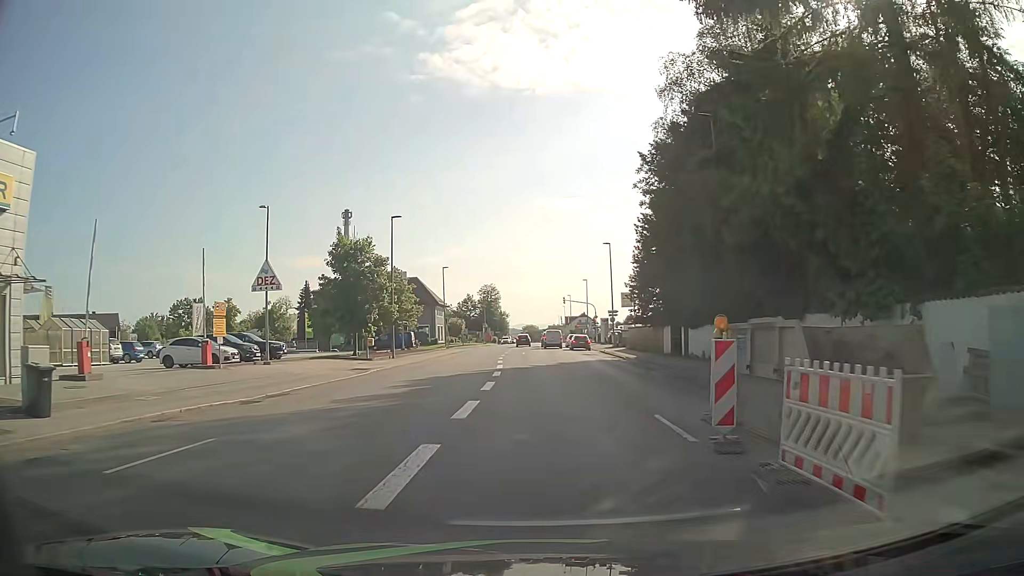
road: tertiary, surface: asphalt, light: Day
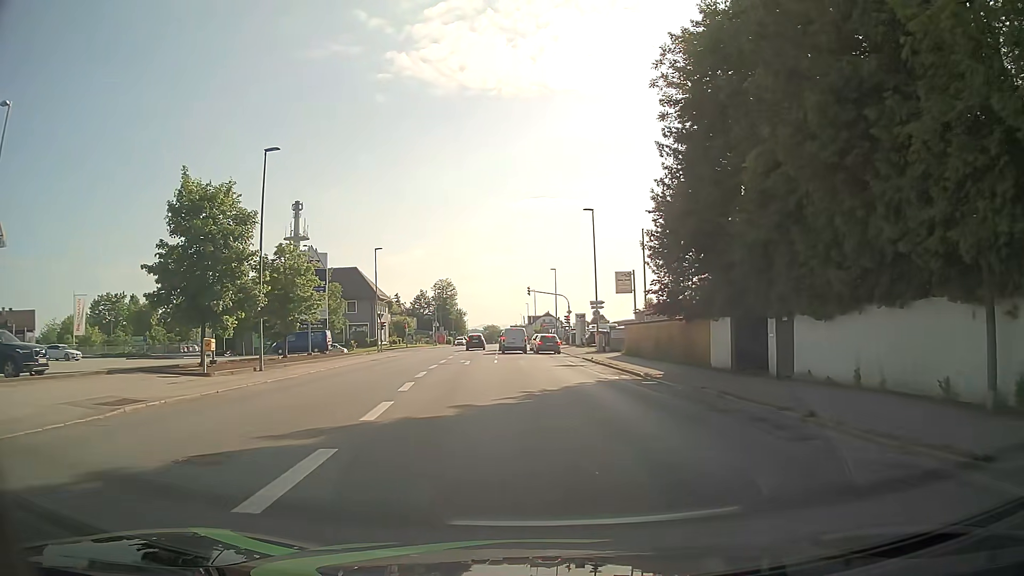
(+0.2, +18.5) m; +3°
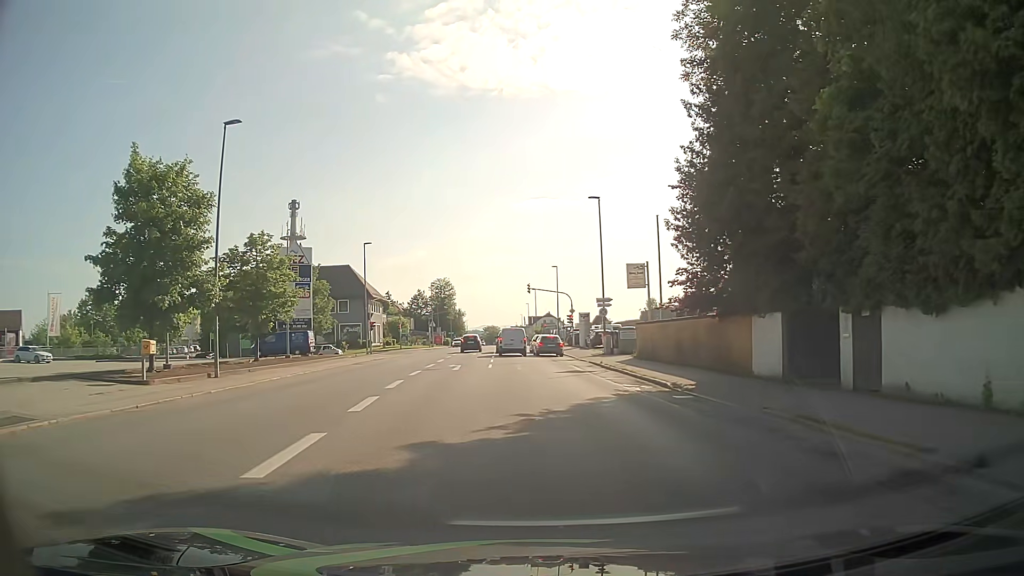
(0.0, +4.6) m; 0°
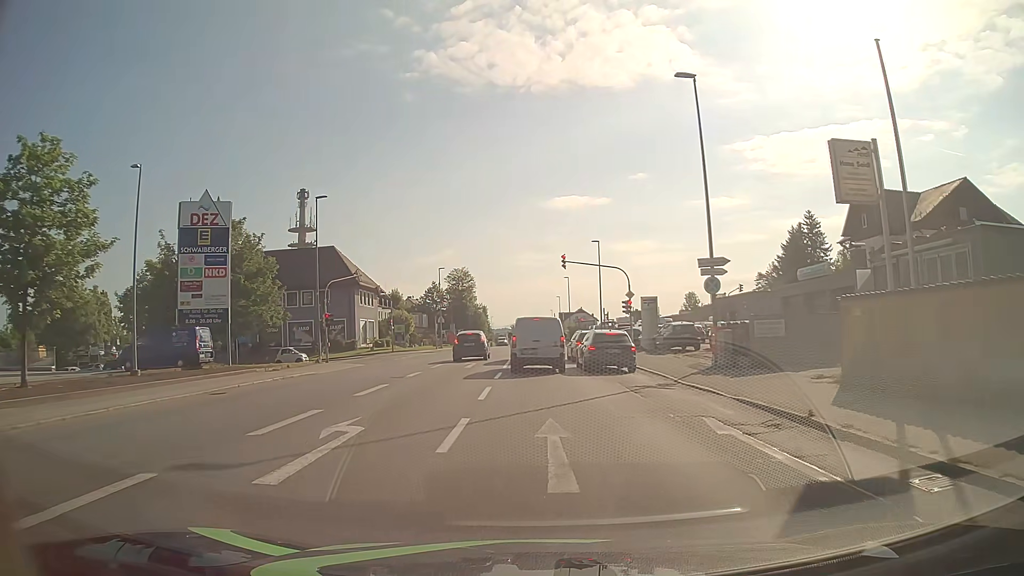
(-0.5, +21.2) m; -2°
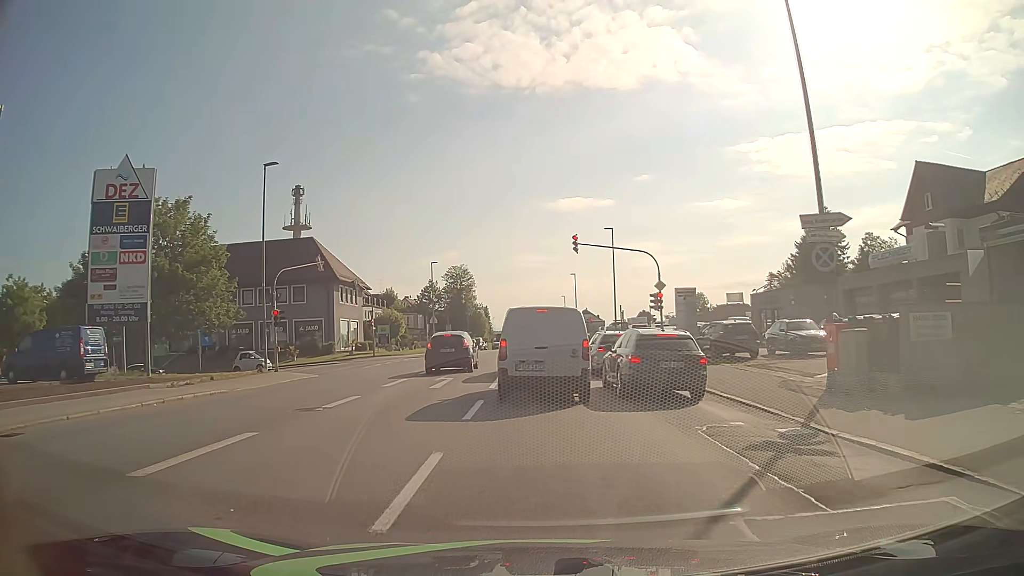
(0.0, +8.8) m; 0°
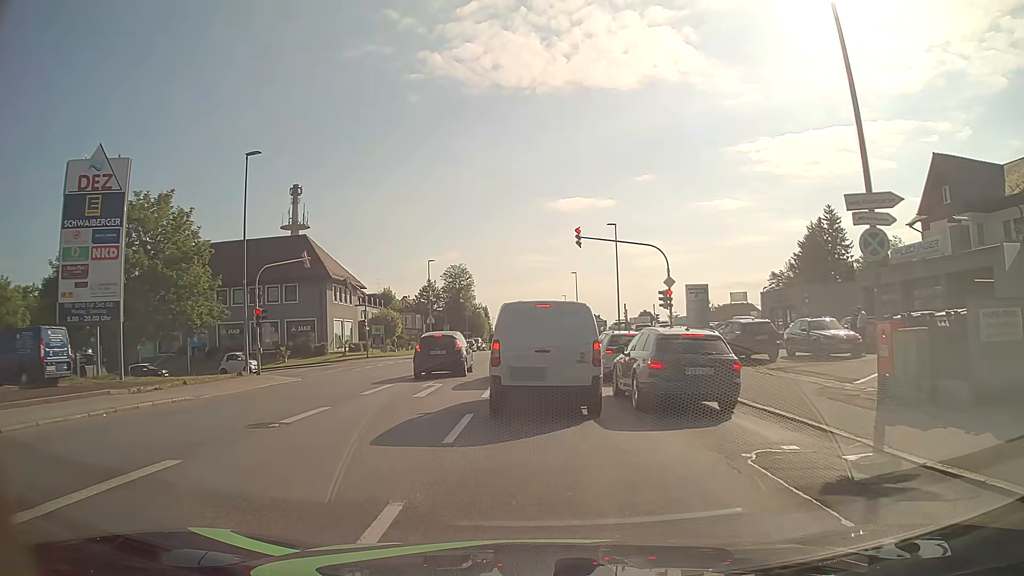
(0.0, +2.2) m; -1°
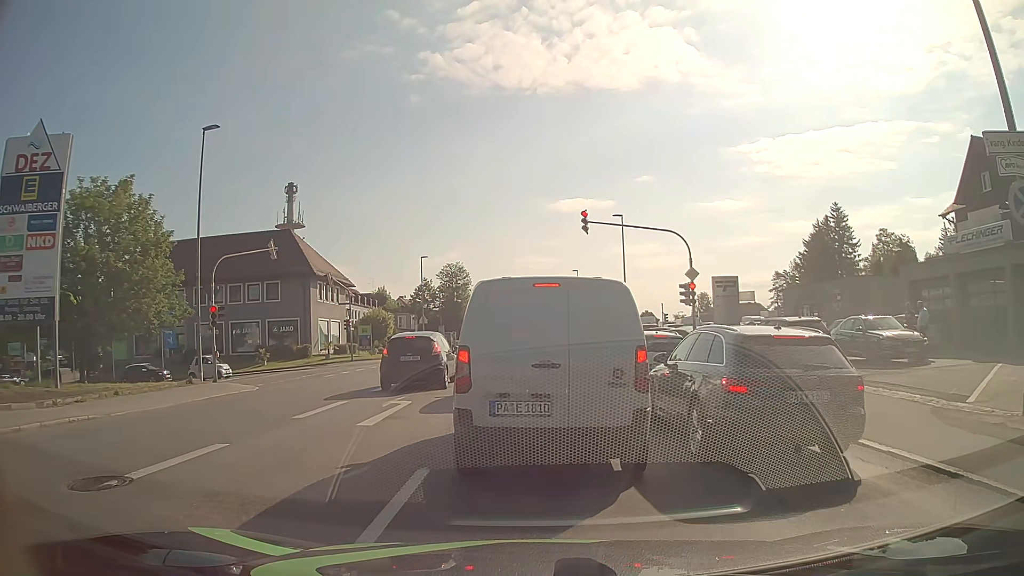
(0.0, +4.3) m; 0°
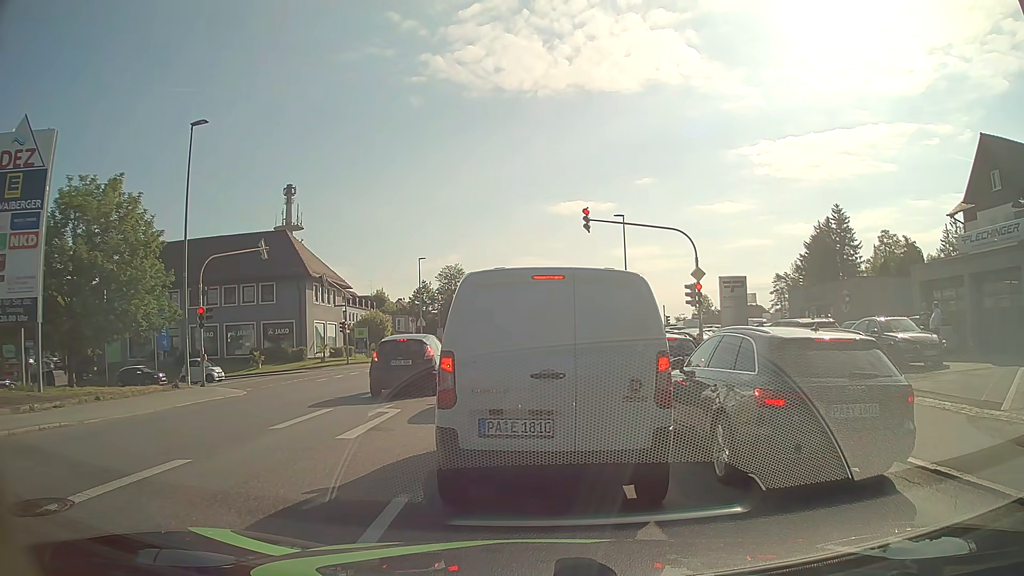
(0.0, +1.0) m; 0°
(0, +10) (0, +20) (0, +30) (+1, +40) (0, +50) (0, +60) (0, +70) (+1, +80) (+1, +90) (+1, +100) m
